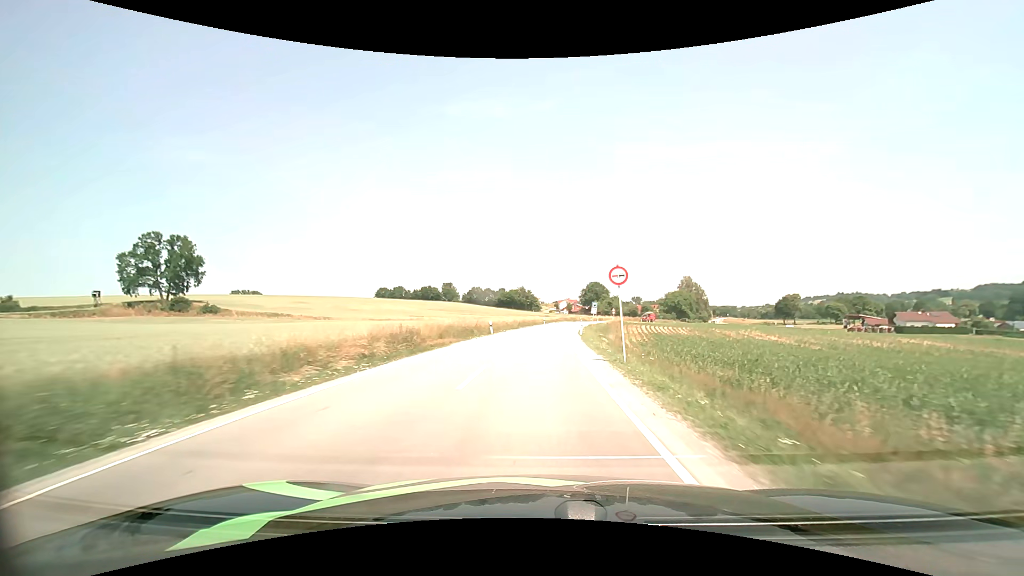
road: secondary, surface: asphalt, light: Day
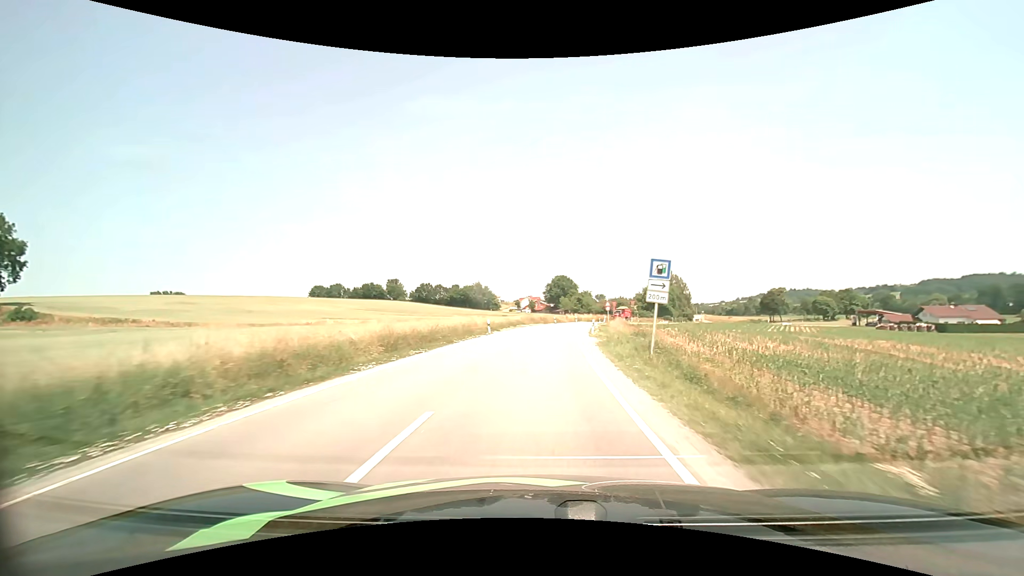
(+1.4, +42.1) m; +4°
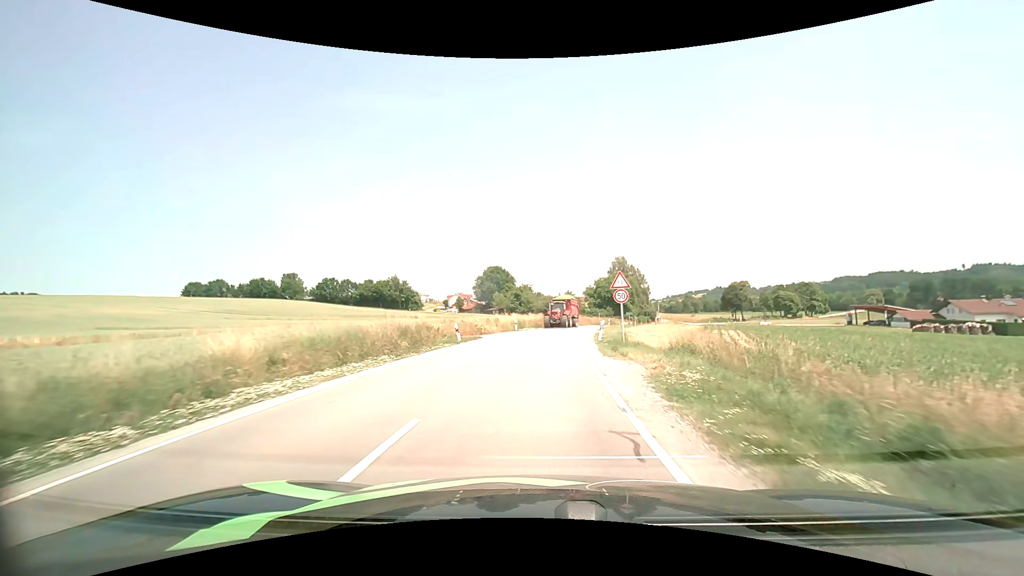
(+2.9, +47.6) m; +7°
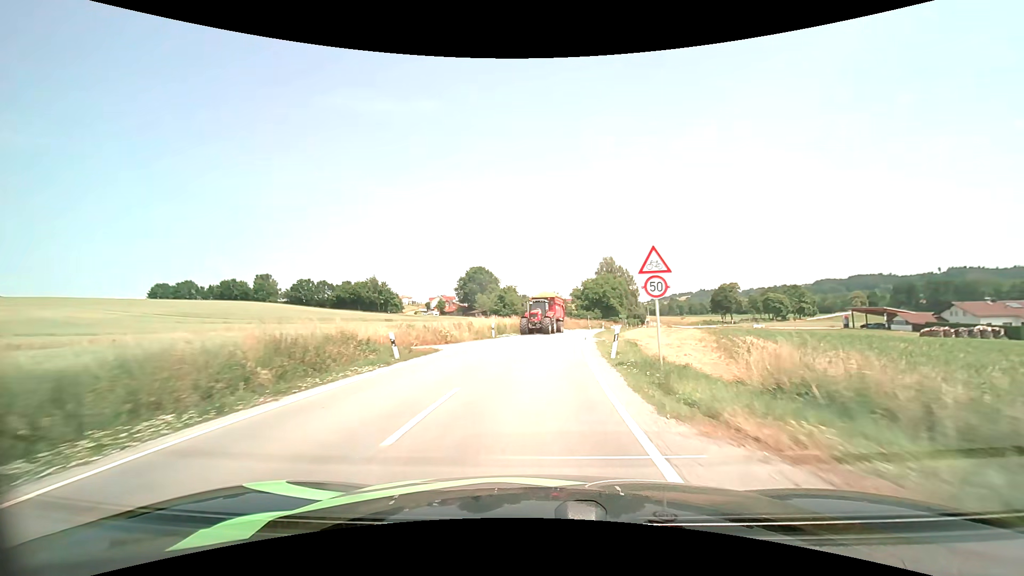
(+0.1, +8.7) m; +2°
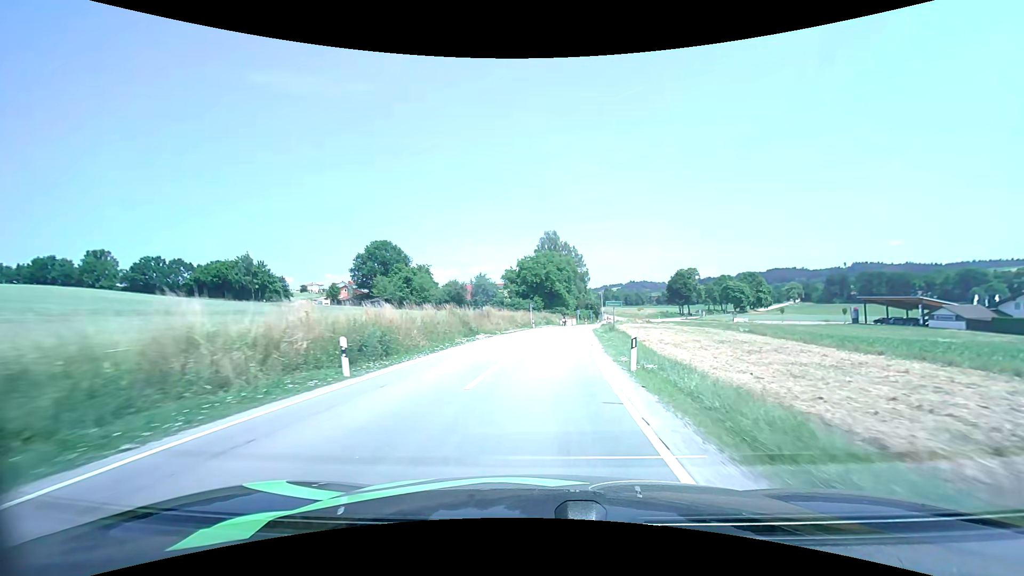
(+3.0, +44.9) m; +7°
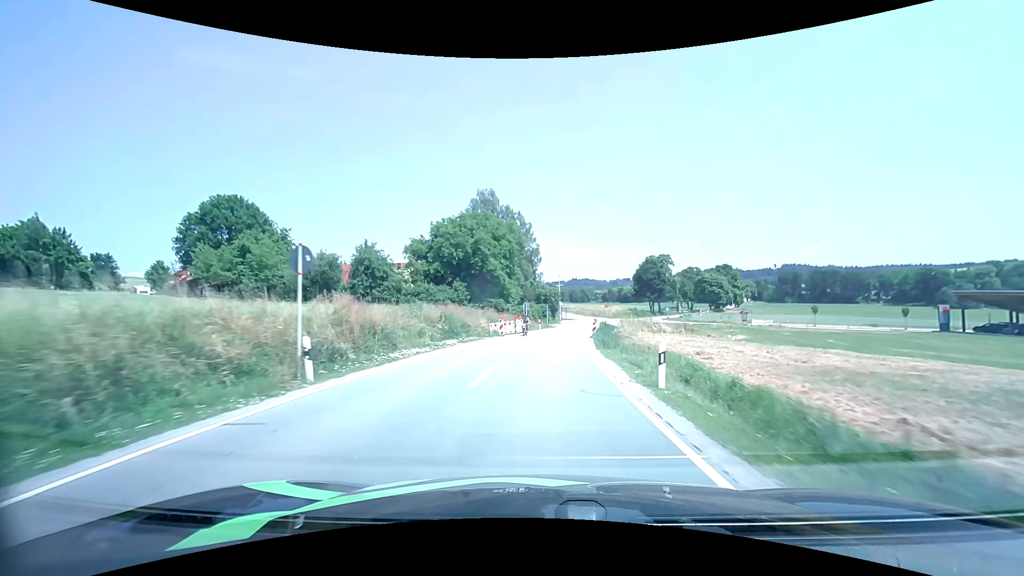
(+2.9, +47.0) m; +7°
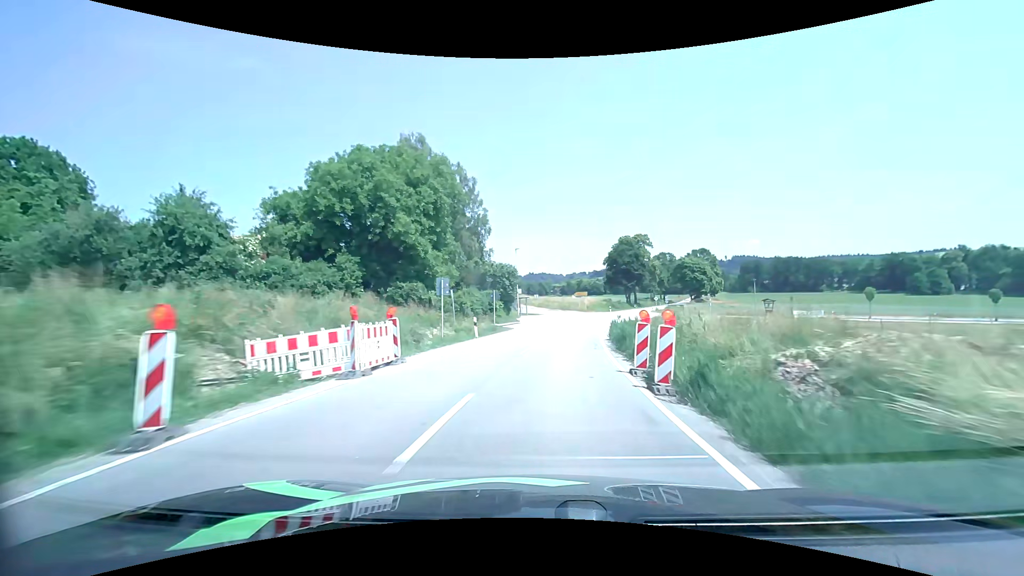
(+1.0, +29.7) m; +5°
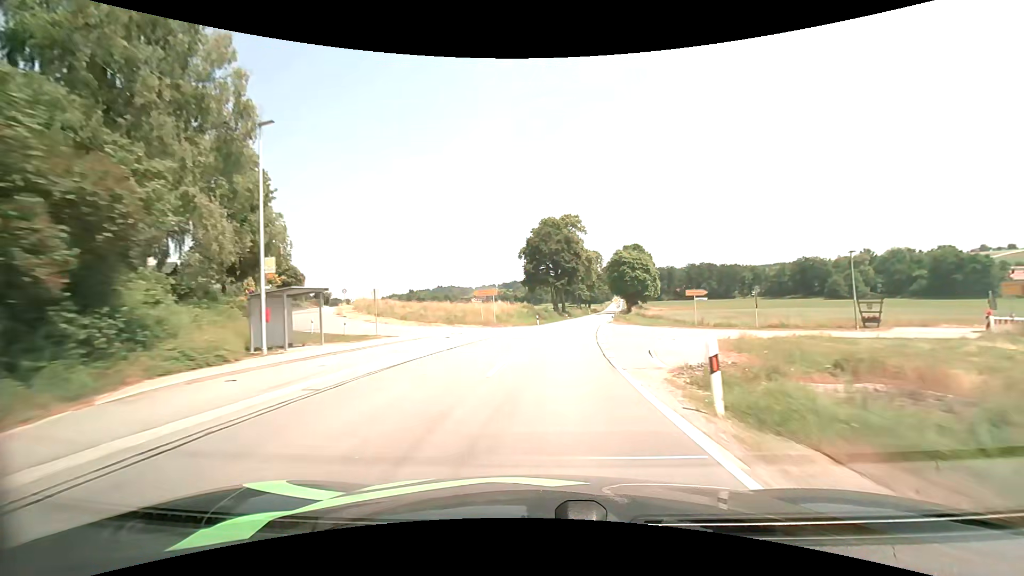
(+3.7, +41.7) m; +10°
(0, +10) (+1, +20) (+2, +30) (+3, +40) (+5, +50) (+6, +60) (+8, +69) (+10, +79) (+12, +89) (+13, +99) m
